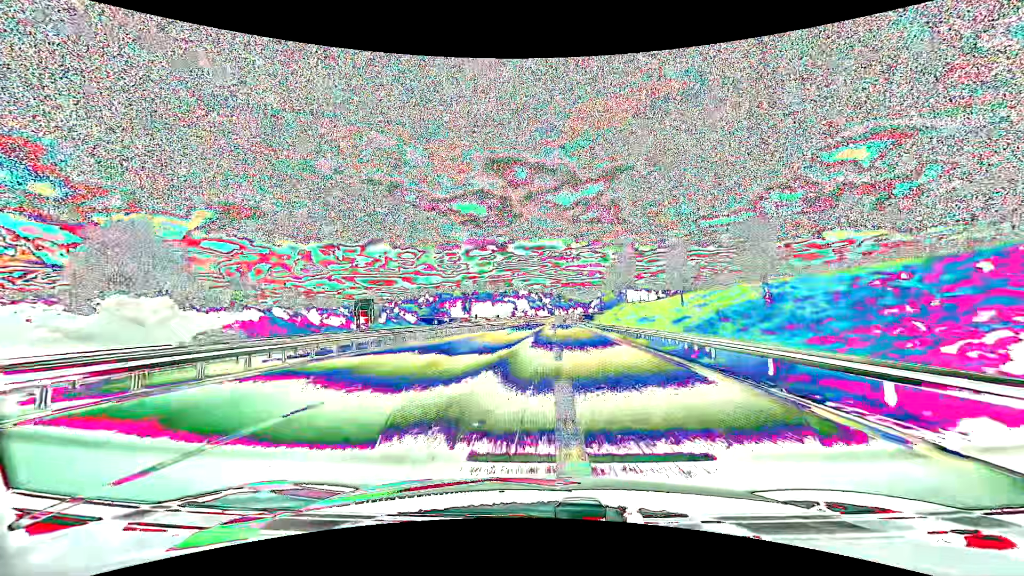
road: motorway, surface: asphalt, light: Day
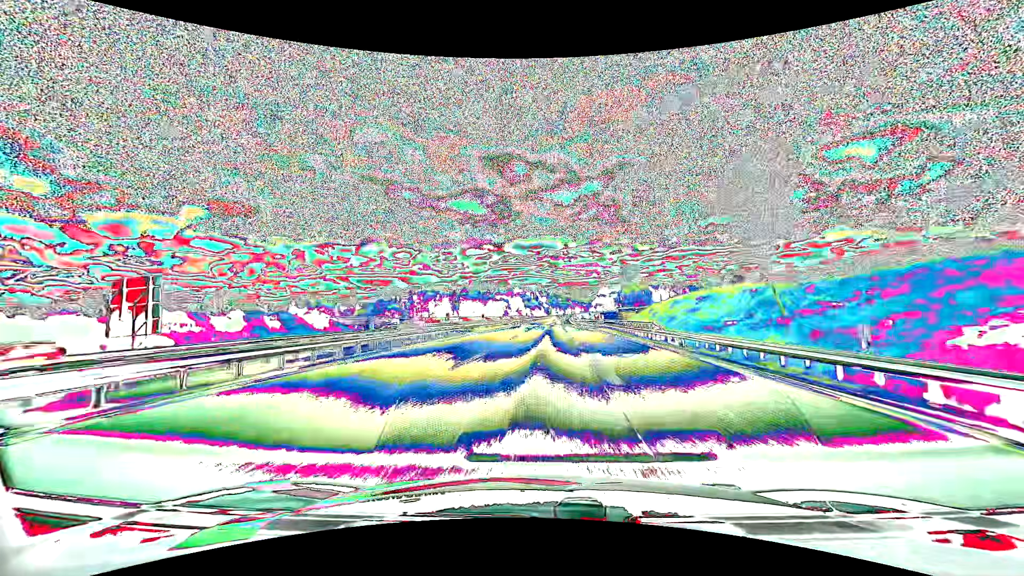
(0.0, +42.6) m; 0°
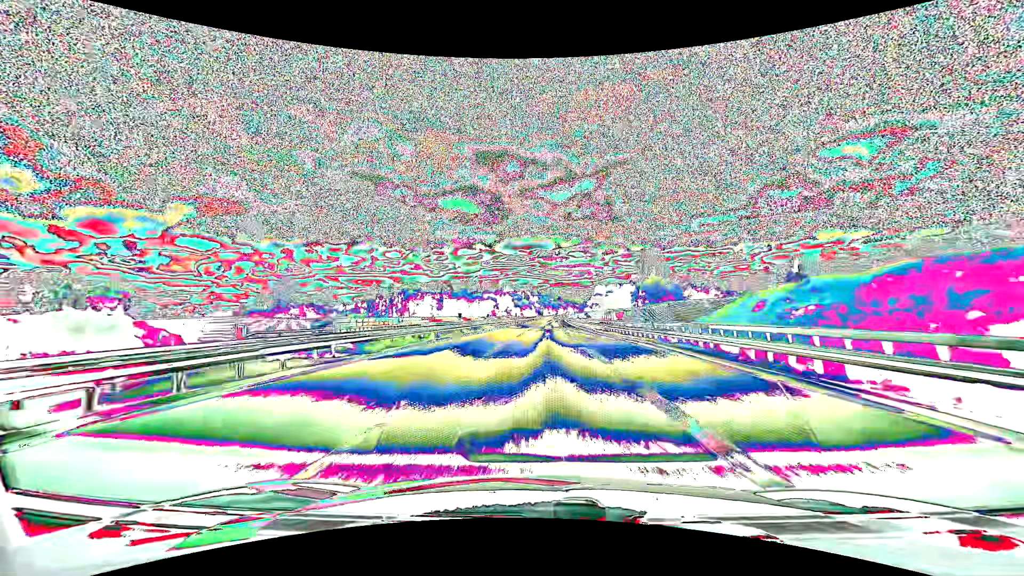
(+0.2, +30.9) m; +1°
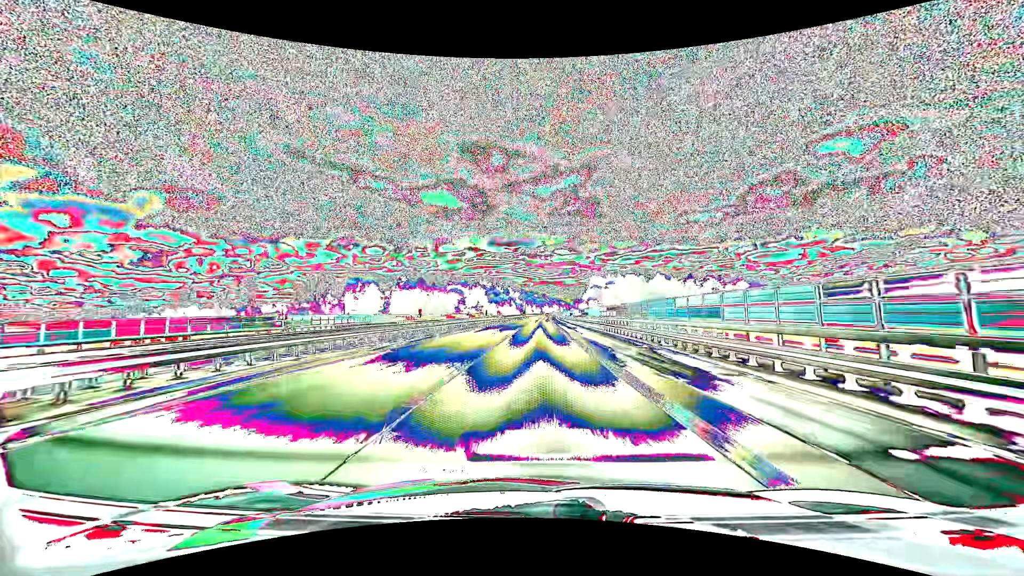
(+1.6, +81.9) m; +2°
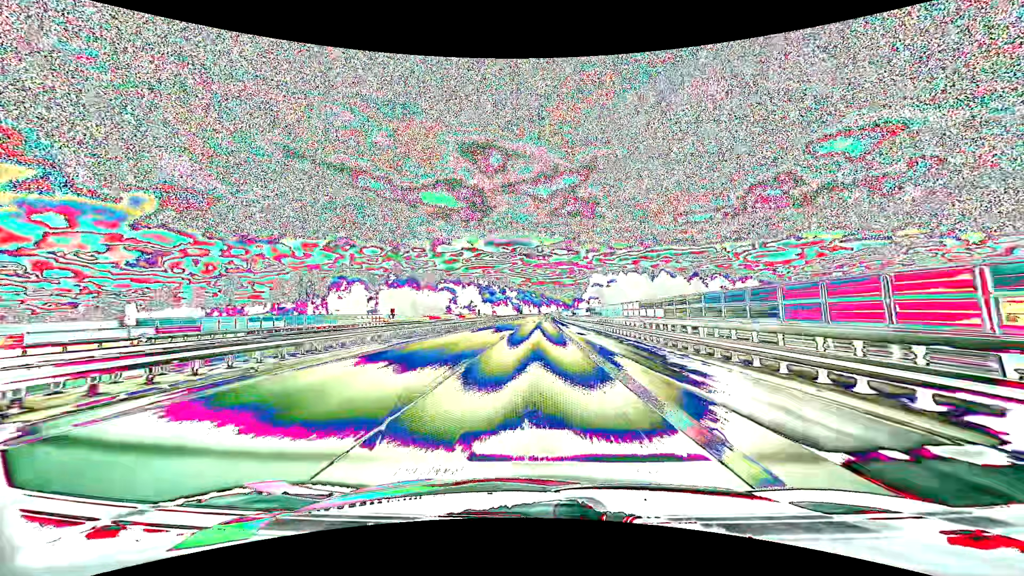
(0.0, +16.6) m; 0°
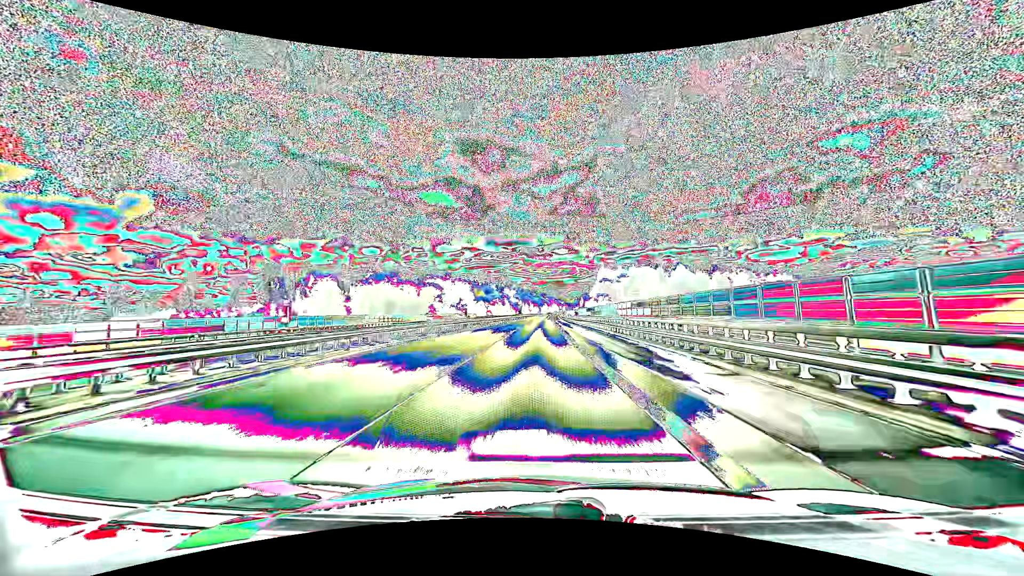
(0.0, +33.3) m; 0°
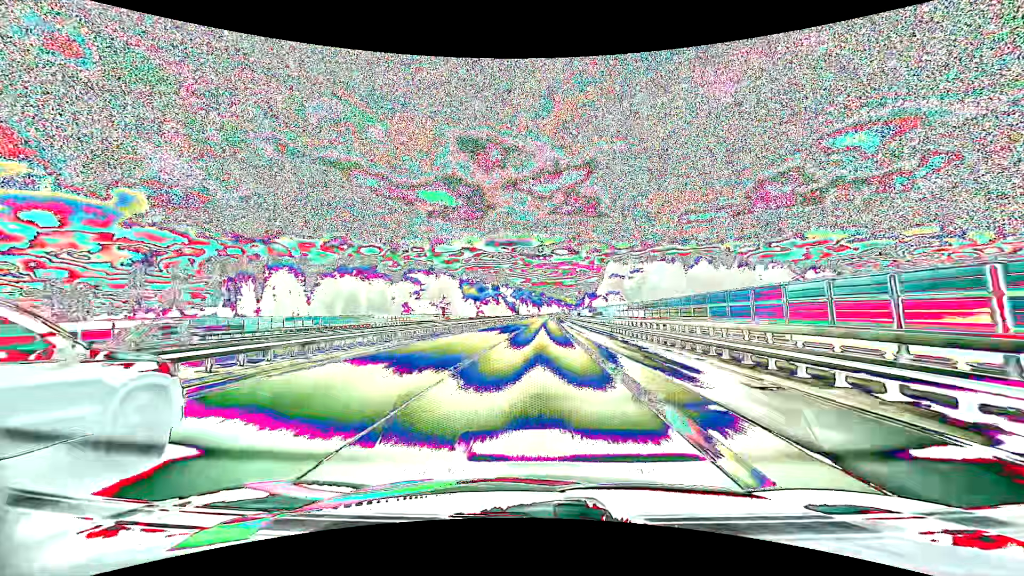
(0.0, +33.3) m; 0°
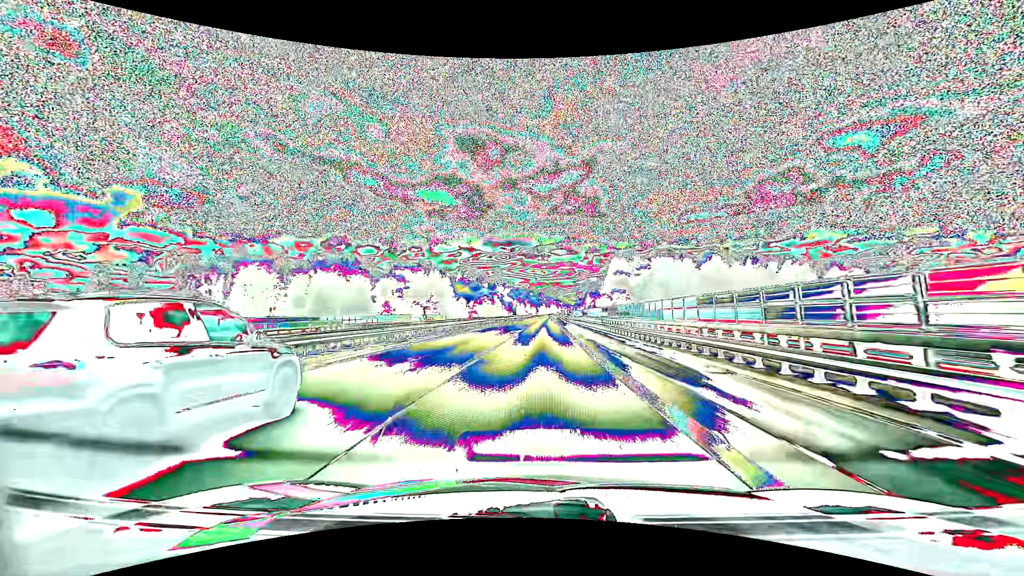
(0.0, +16.6) m; 0°
(0, +10) (0, +20) (0, +30) (0, +40) (0, +50) (0, +60) (0, +70) (+1, +80) (+1, +90) (+1, +100) m
